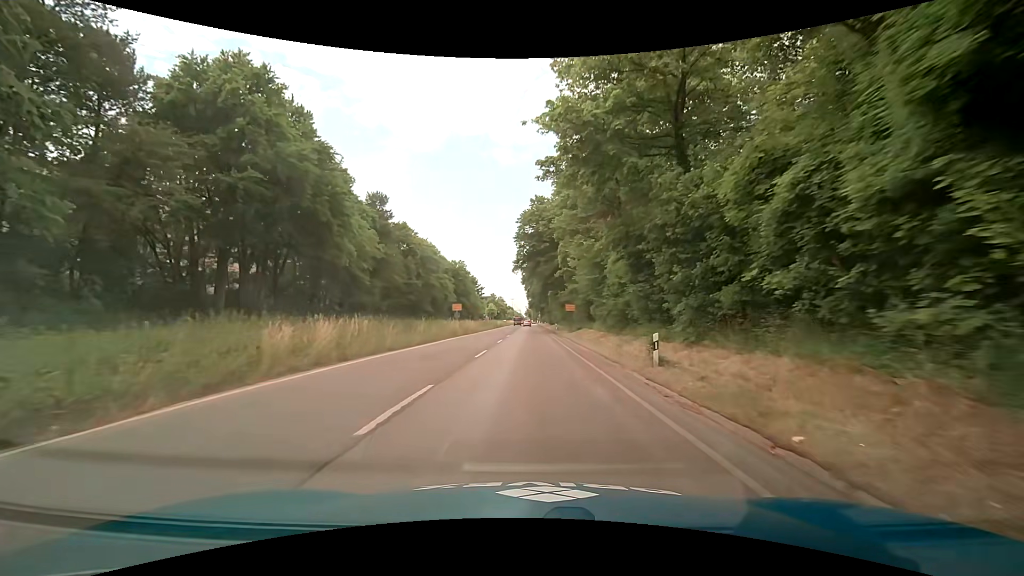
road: trunk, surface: asphalt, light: Day
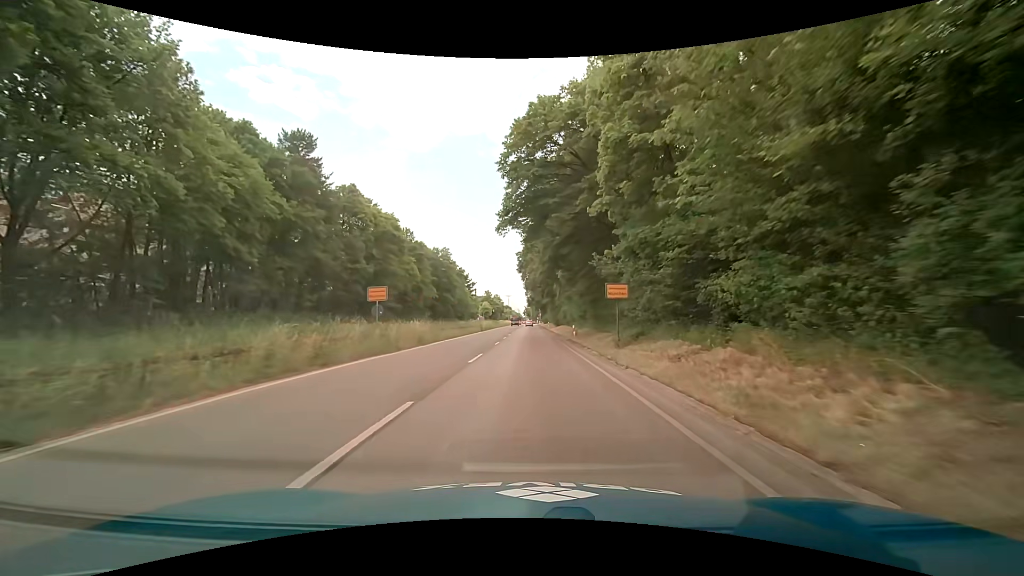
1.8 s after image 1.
(+0.3, +25.9) m; +1°
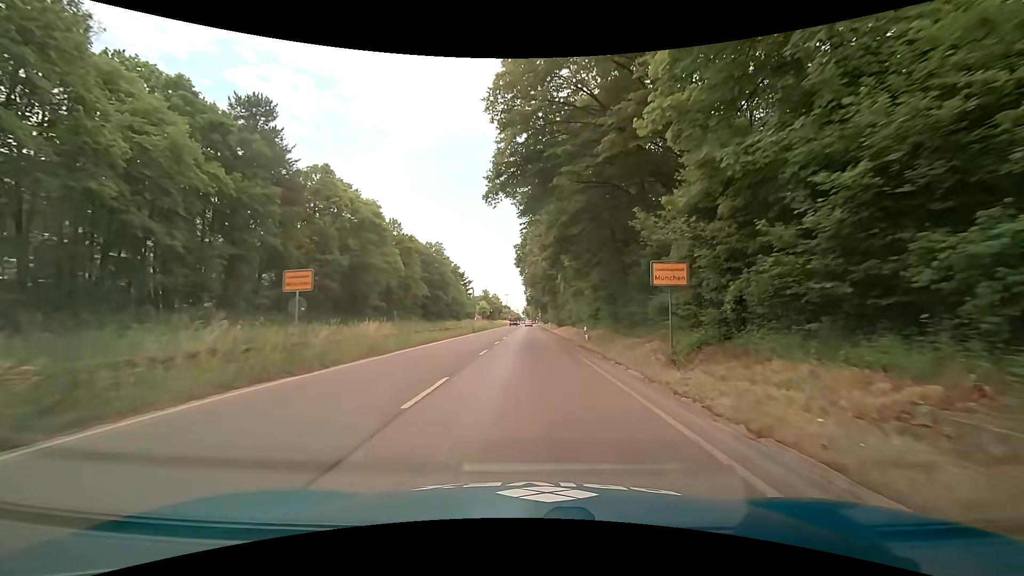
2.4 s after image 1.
(0.0, +8.2) m; 0°
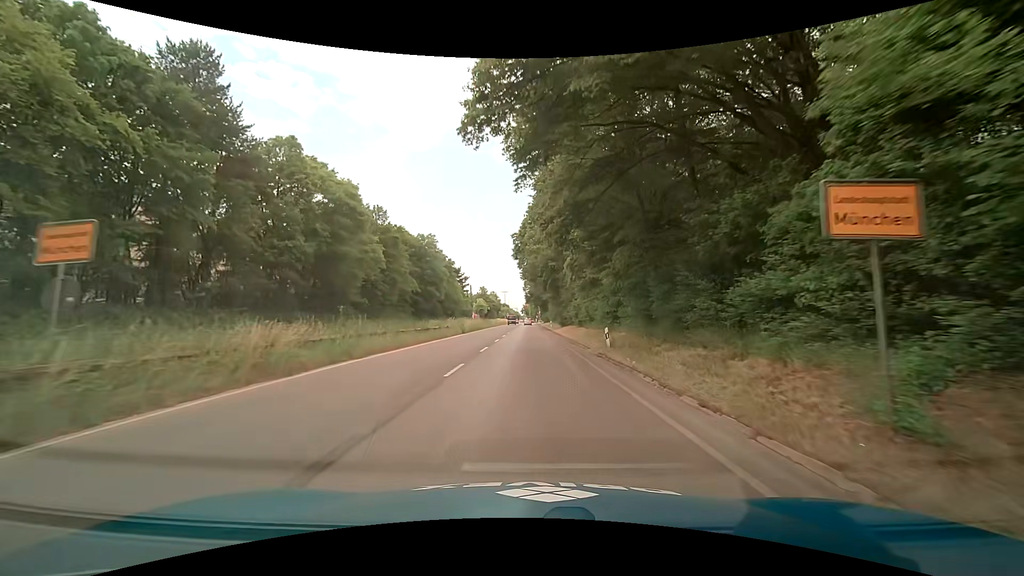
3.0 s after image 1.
(0.0, +8.1) m; 0°
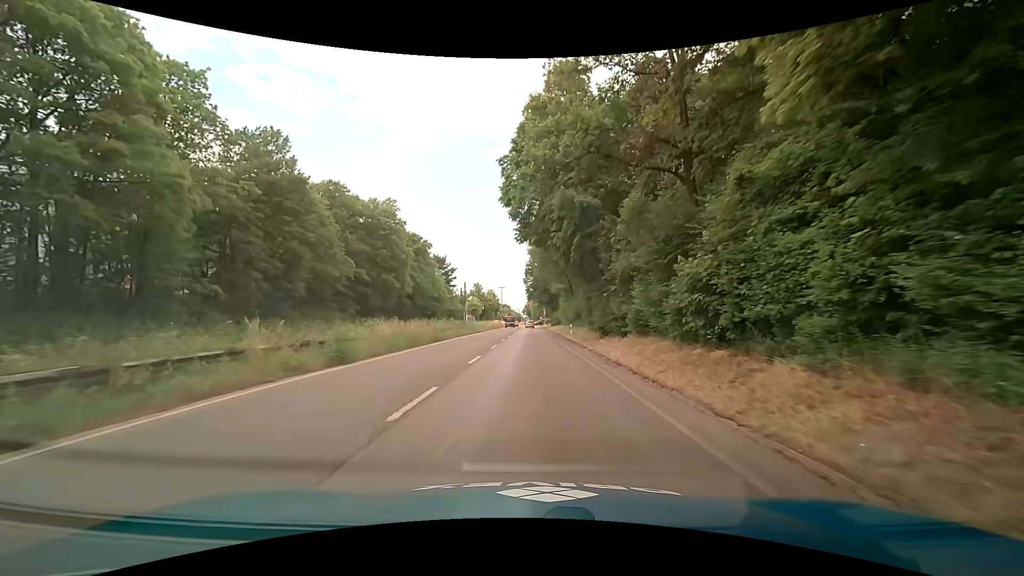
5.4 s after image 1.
(+0.2, +31.5) m; 0°
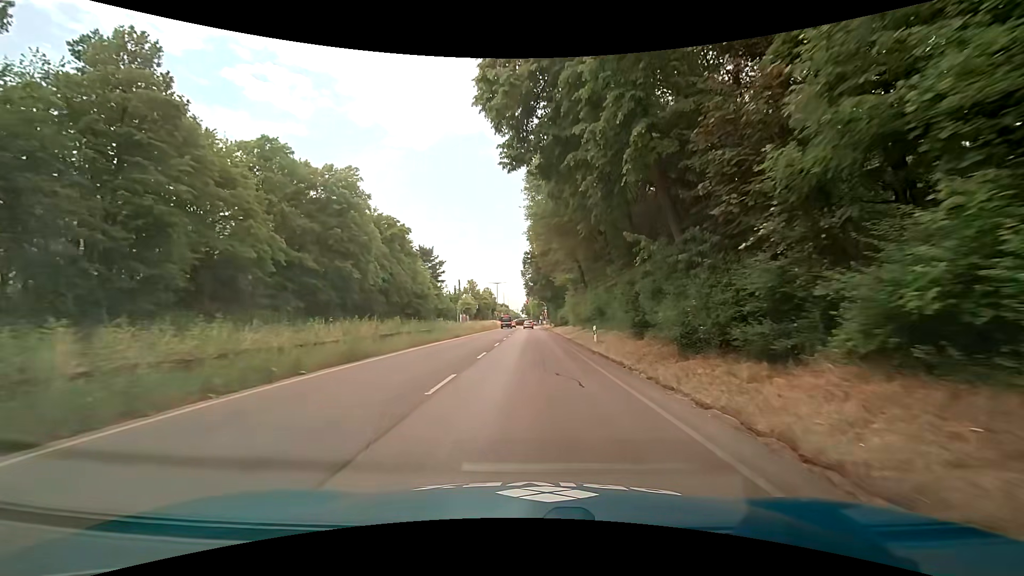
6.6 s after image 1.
(+0.1, +15.4) m; -1°
